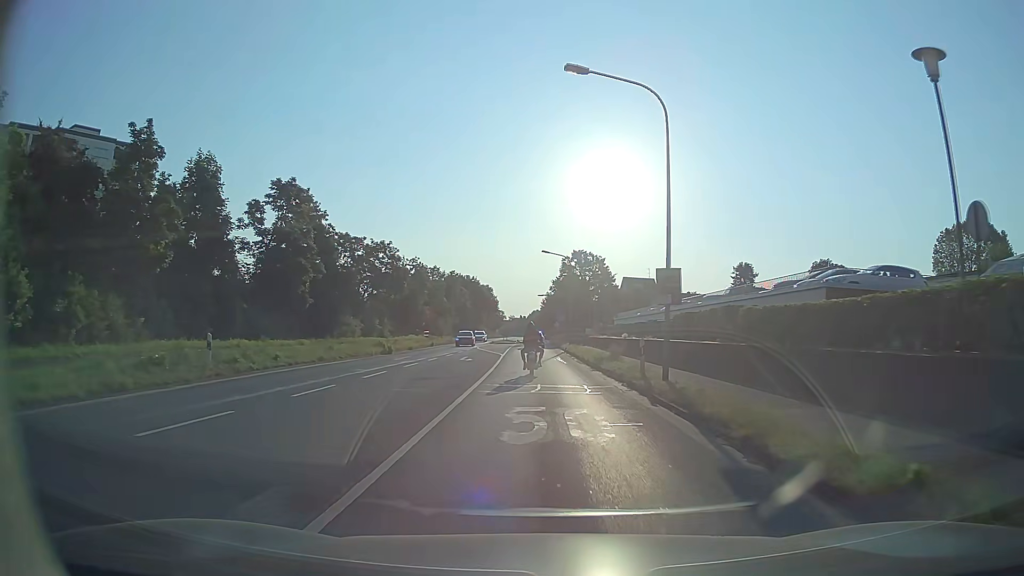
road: secondary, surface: asphalt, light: Day
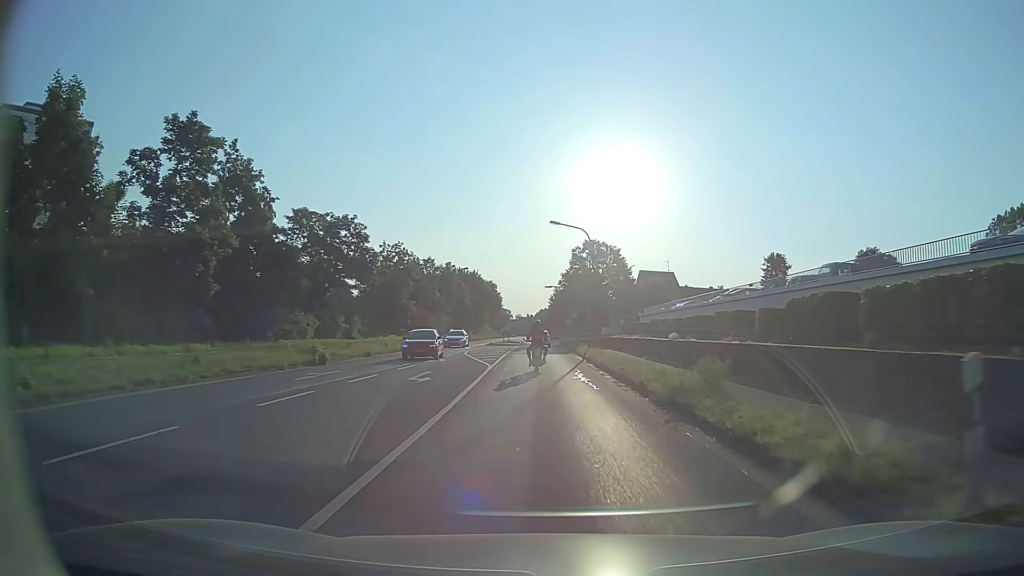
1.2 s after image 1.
(-0.2, +14.2) m; -1°
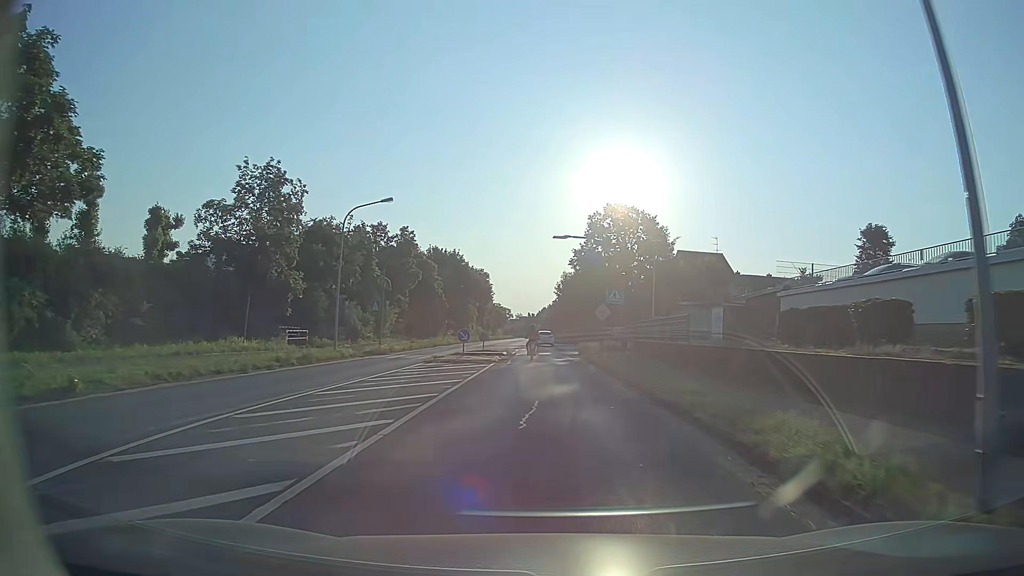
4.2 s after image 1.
(-0.1, +35.6) m; 0°
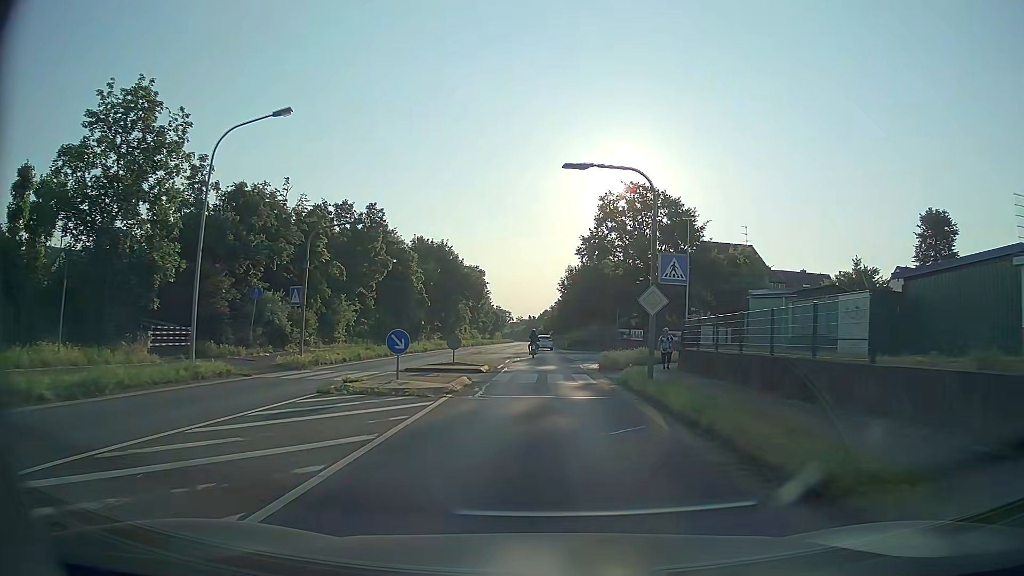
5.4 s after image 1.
(0.0, +14.2) m; 0°
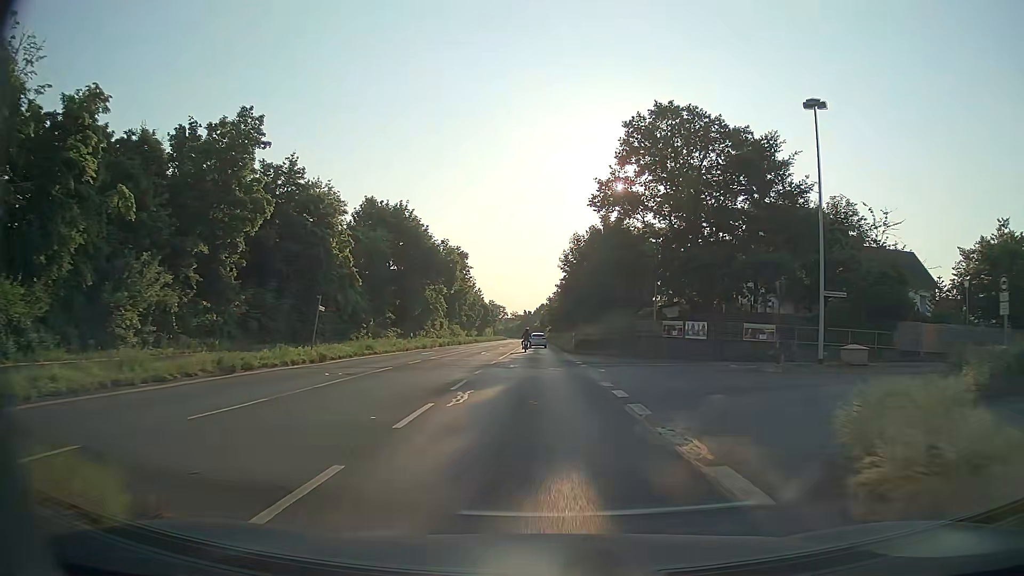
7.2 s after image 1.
(+0.1, +24.8) m; 0°
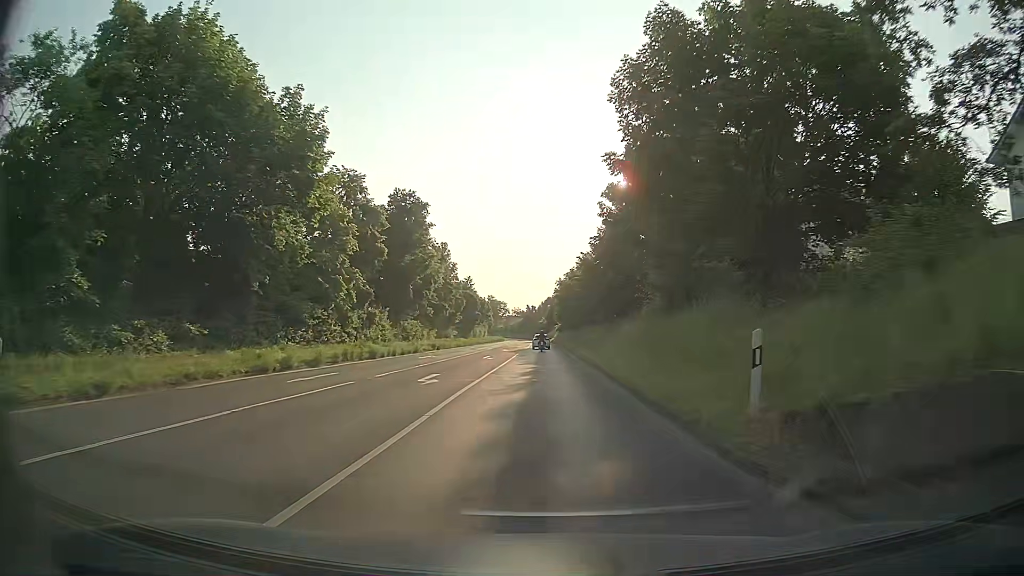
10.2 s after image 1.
(-0.3, +42.9) m; 0°
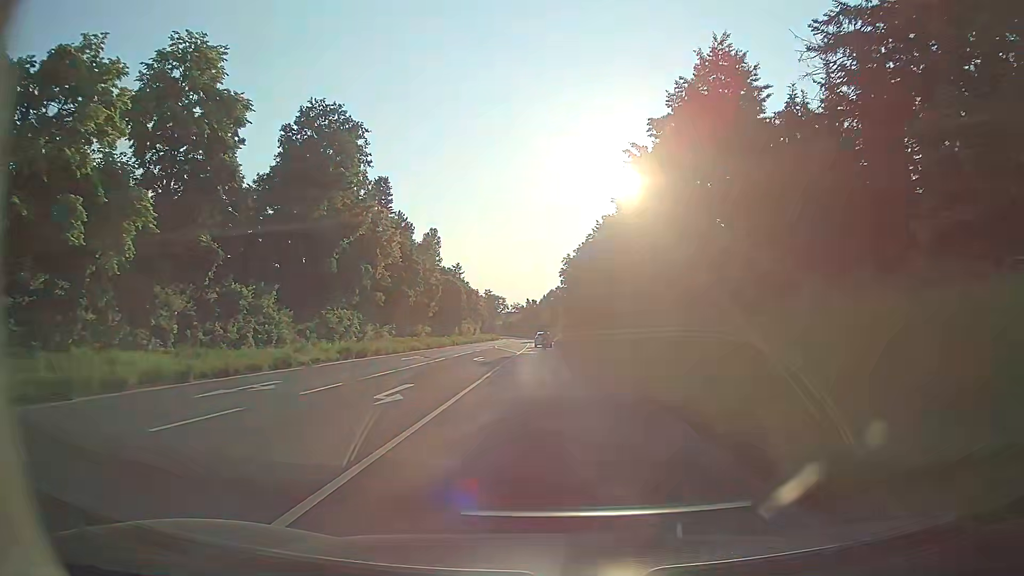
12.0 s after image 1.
(-0.1, +25.8) m; 0°
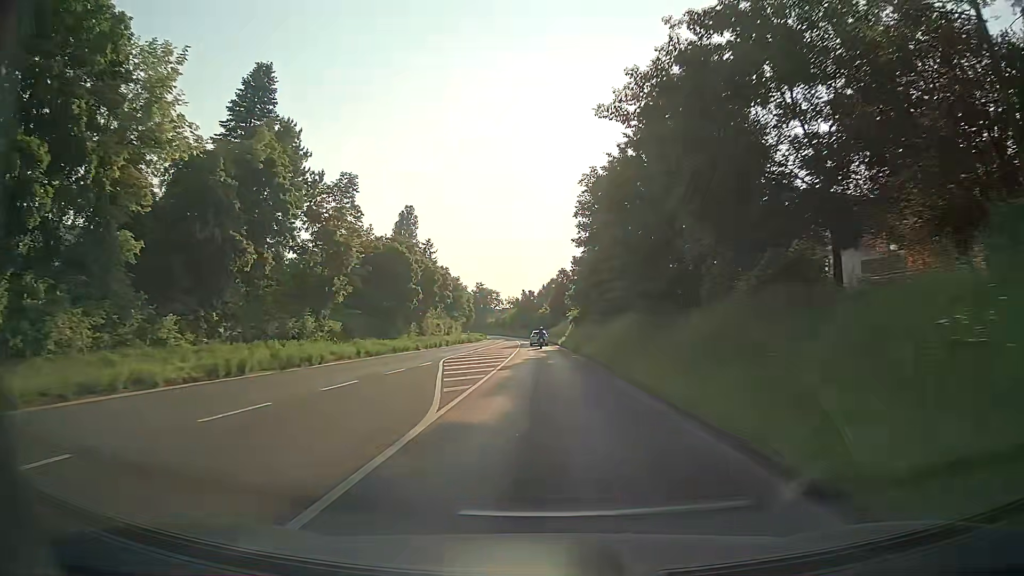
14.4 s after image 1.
(-0.1, +35.4) m; 0°
(0, +10) (0, +20) (0, +30) (0, +40) (0, +50) (0, +60) (-1, +70) (-1, +80) (-2, +90) (-2, +100) m
